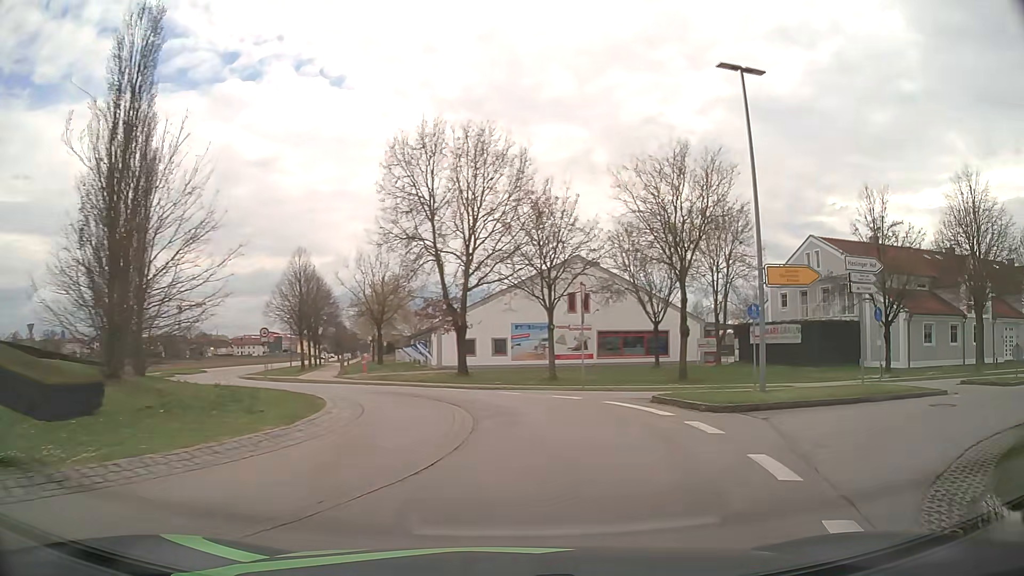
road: tertiary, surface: asphalt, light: Day
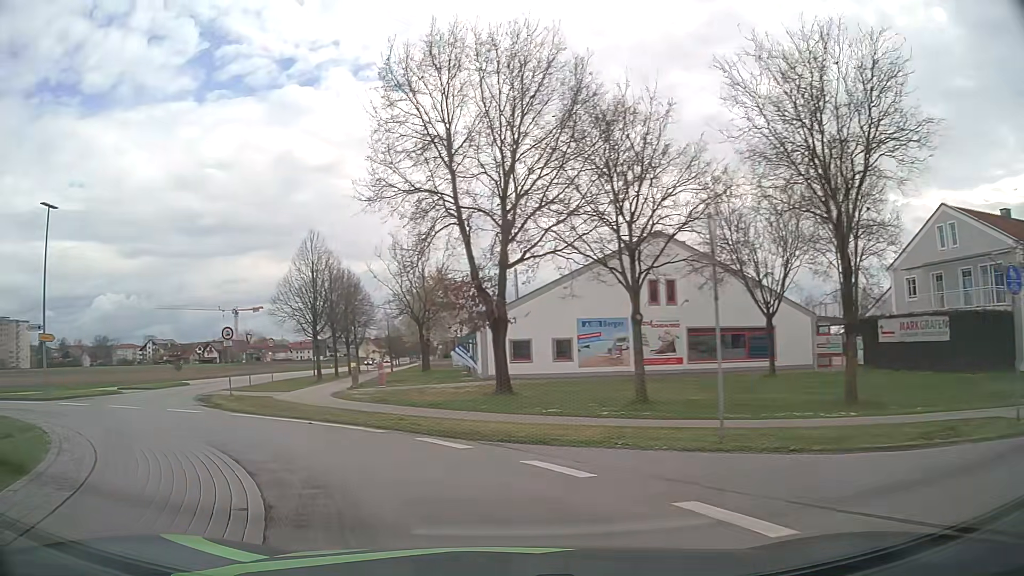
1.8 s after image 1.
(+0.7, +12.5) m; -3°
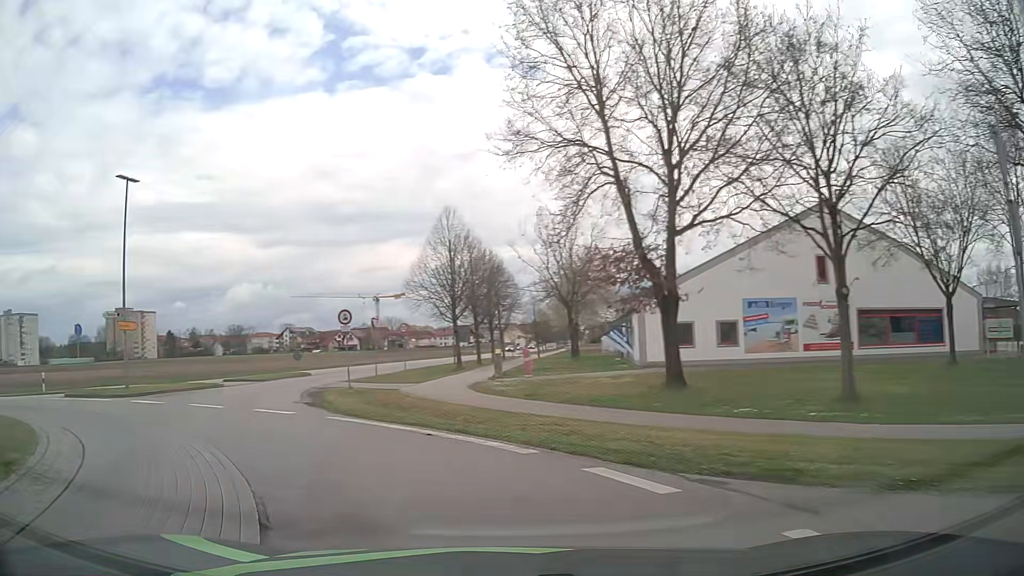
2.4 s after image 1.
(-0.4, +4.3) m; -12°
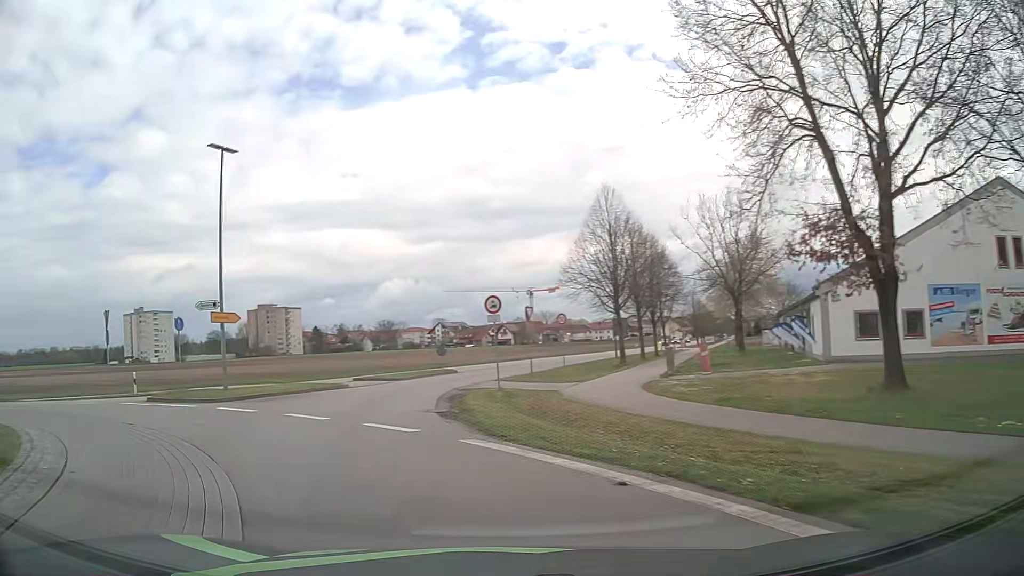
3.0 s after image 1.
(-0.5, +4.4) m; -13°
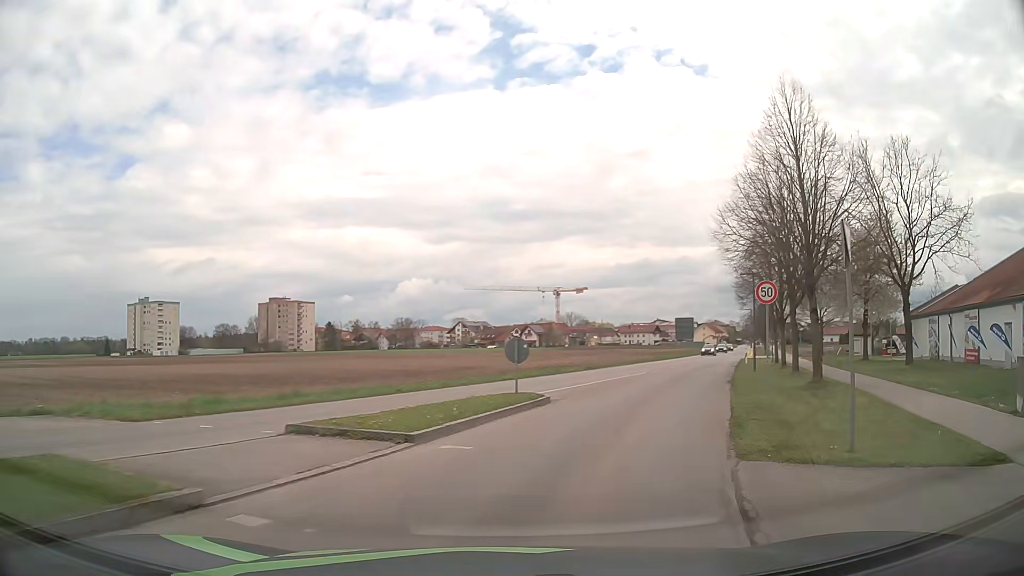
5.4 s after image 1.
(-4.0, +19.4) m; -5°
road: residential
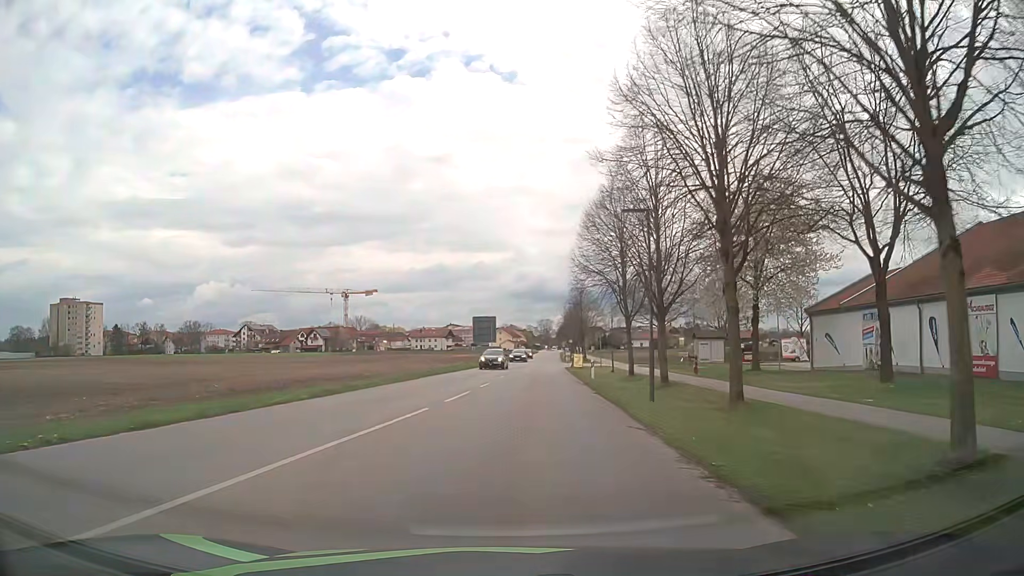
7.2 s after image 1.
(+3.6, +17.4) m; +19°
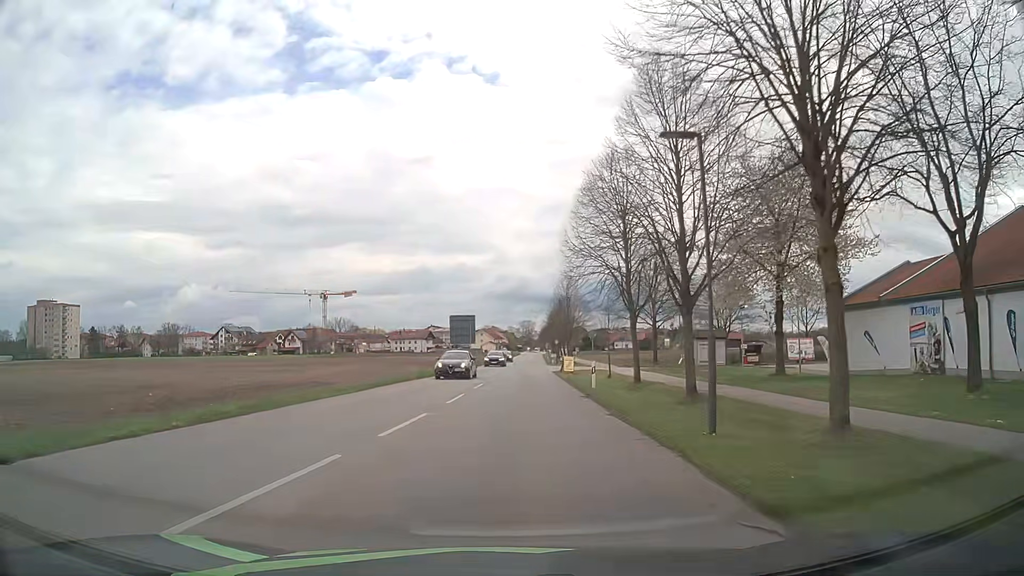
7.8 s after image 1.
(+0.1, +6.7) m; +2°
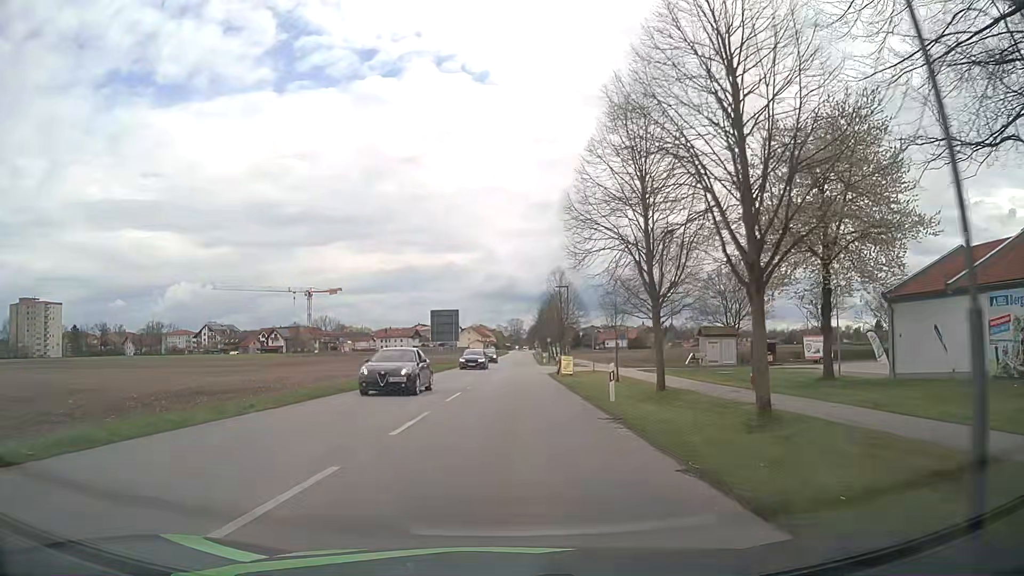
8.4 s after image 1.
(+0.1, +7.0) m; +1°
